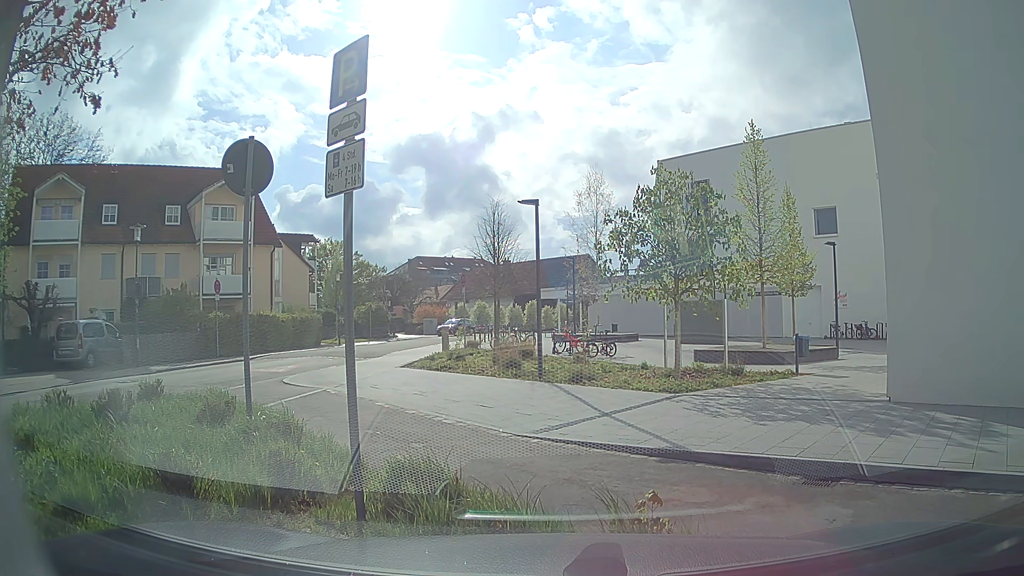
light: Day
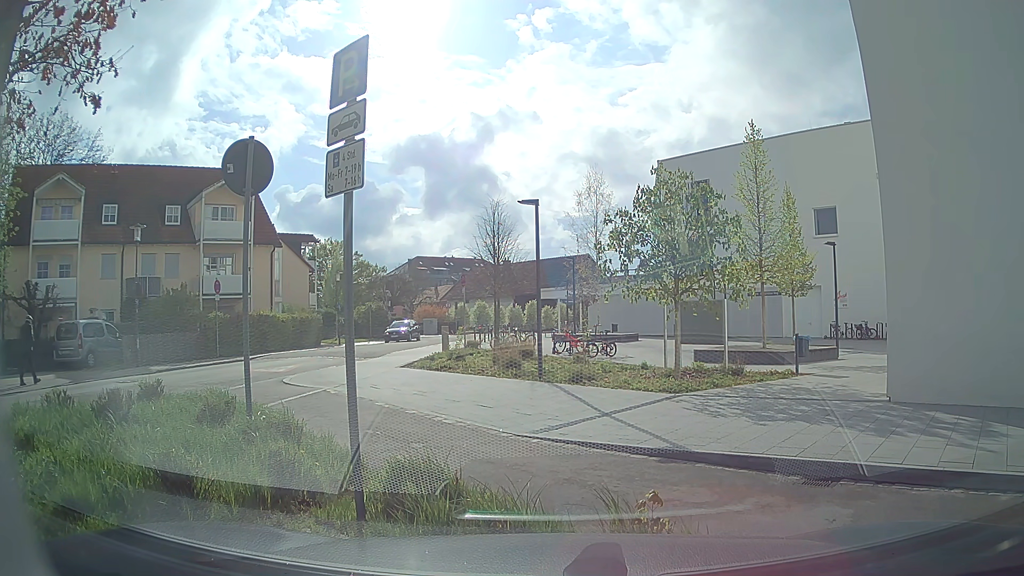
(0.0, 0.0) m; 0°
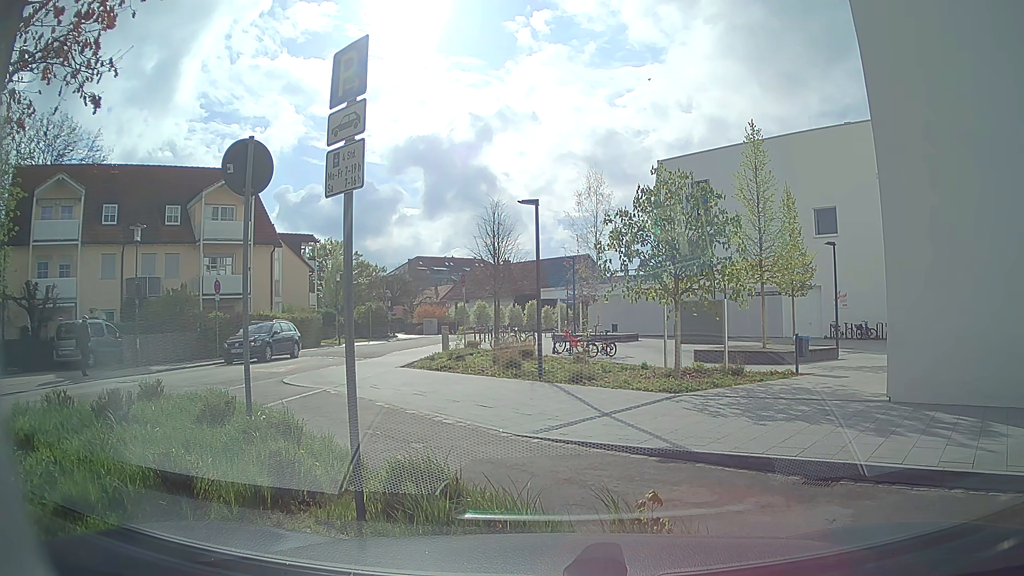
(0.0, 0.0) m; 0°
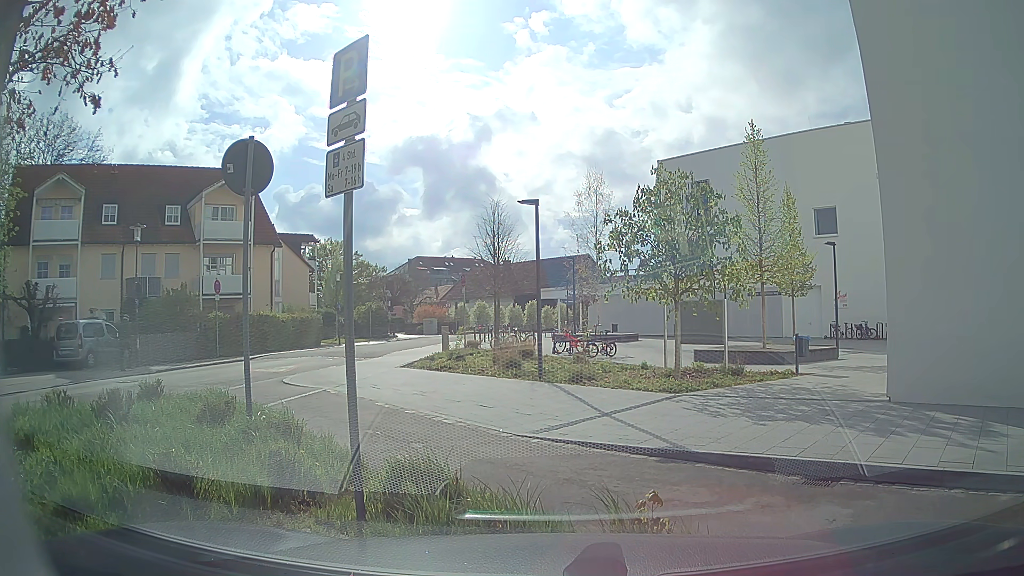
(0.0, 0.0) m; 0°
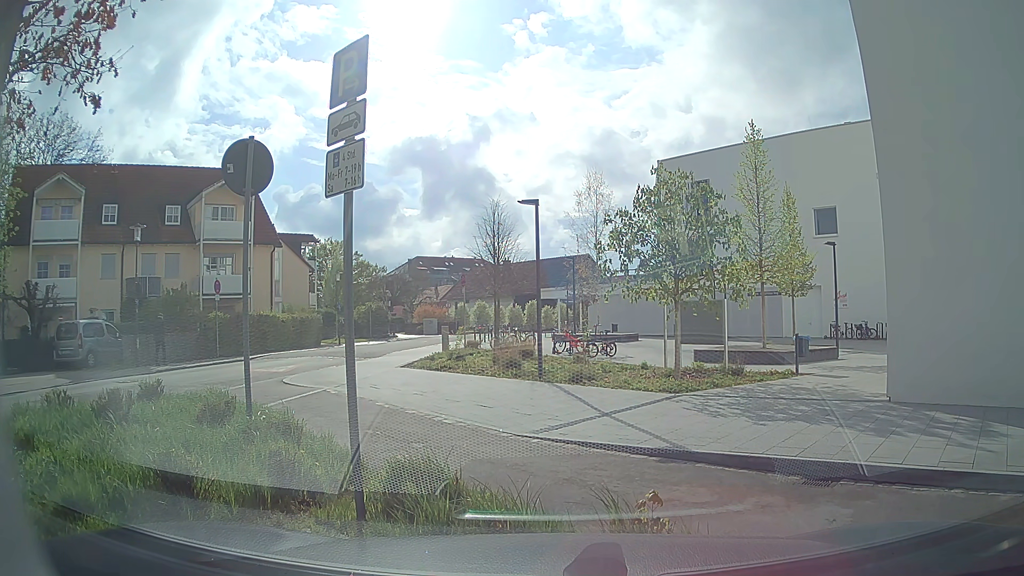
(0.0, 0.0) m; 0°
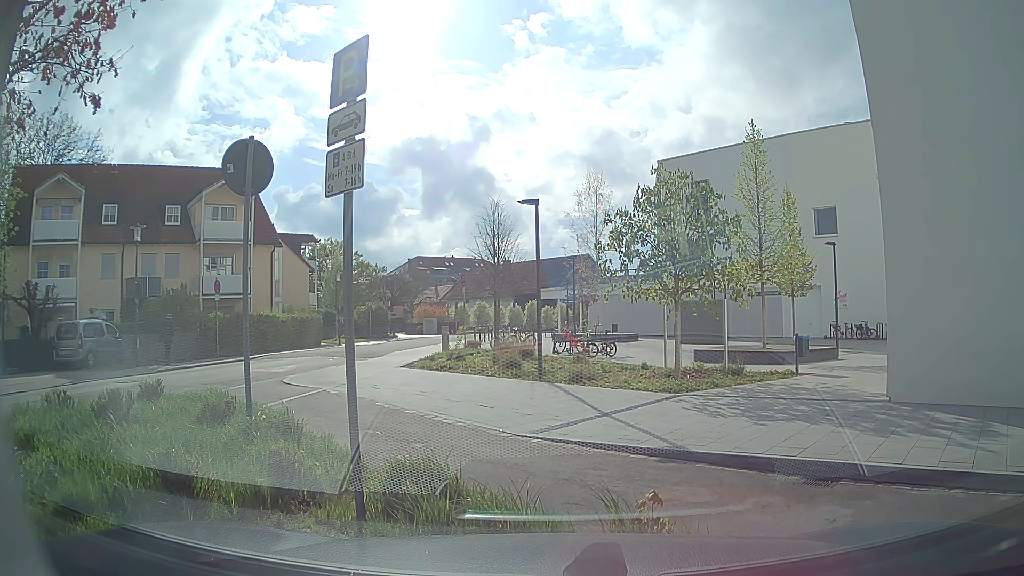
(0.0, 0.0) m; 0°
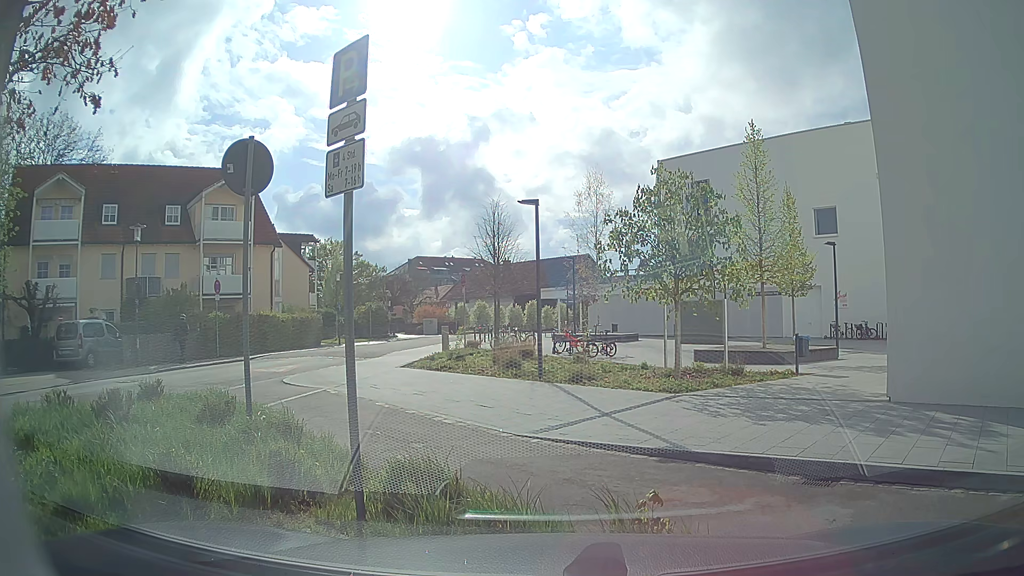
(0.0, 0.0) m; 0°
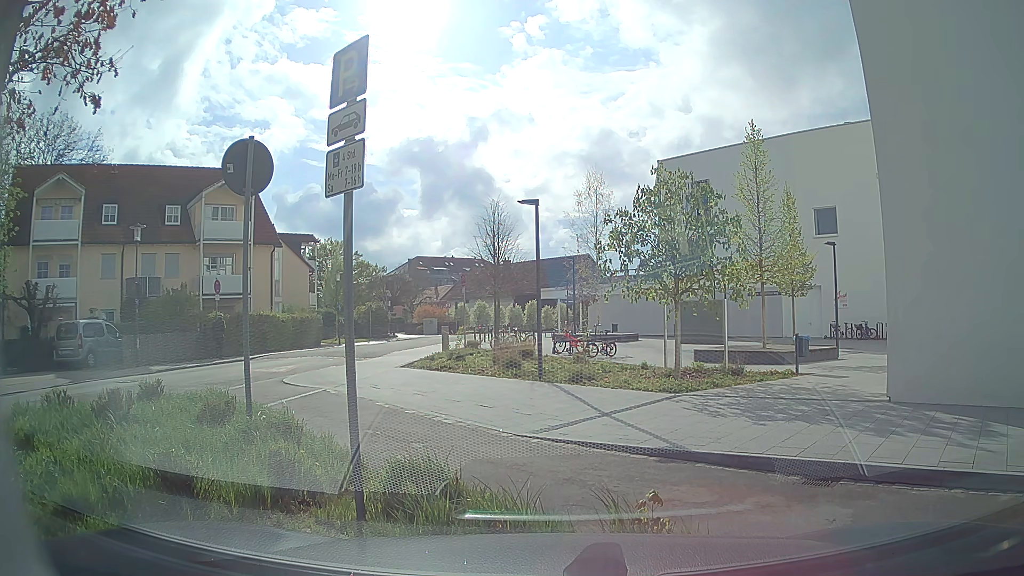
(0.0, 0.0) m; 0°
